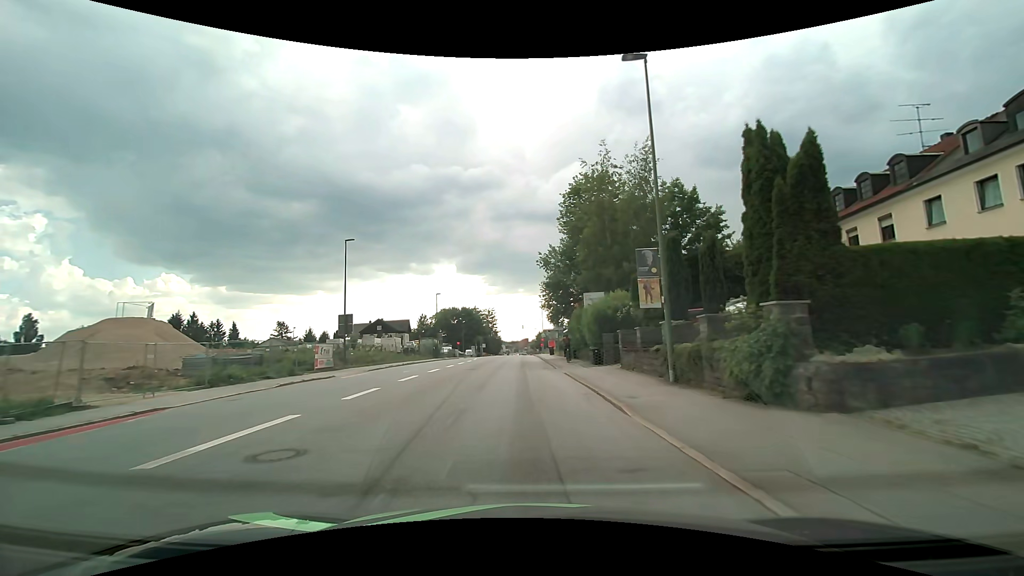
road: tertiary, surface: asphalt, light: Day
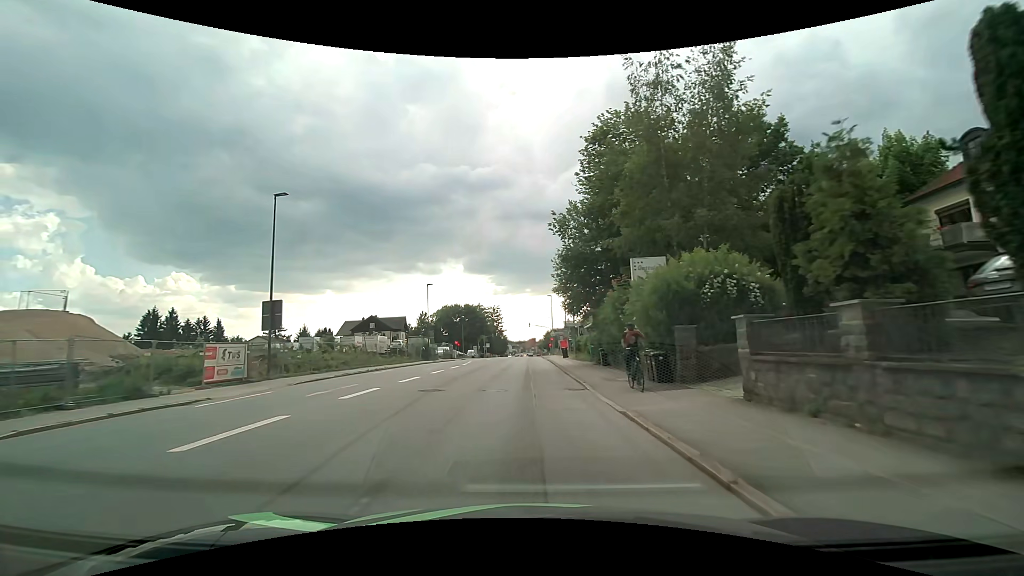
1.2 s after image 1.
(-0.1, +12.5) m; -1°
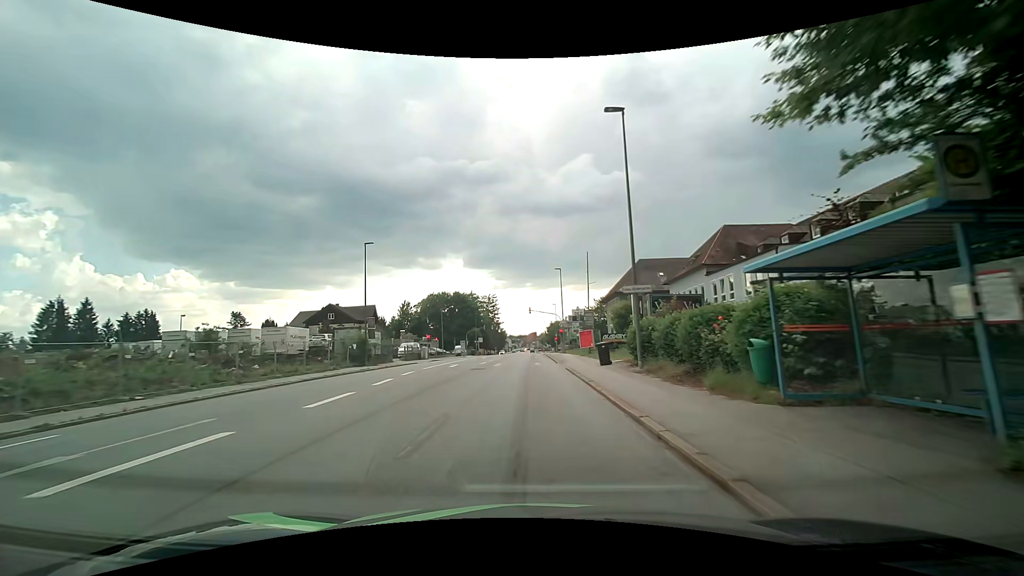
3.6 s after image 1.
(-0.3, +25.9) m; -1°
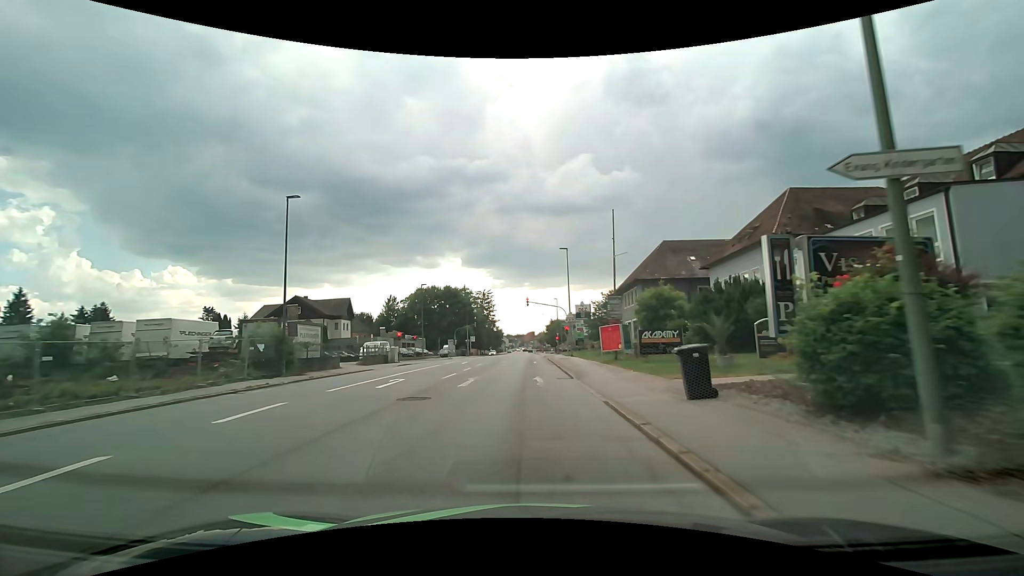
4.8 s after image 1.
(0.0, +13.4) m; 0°
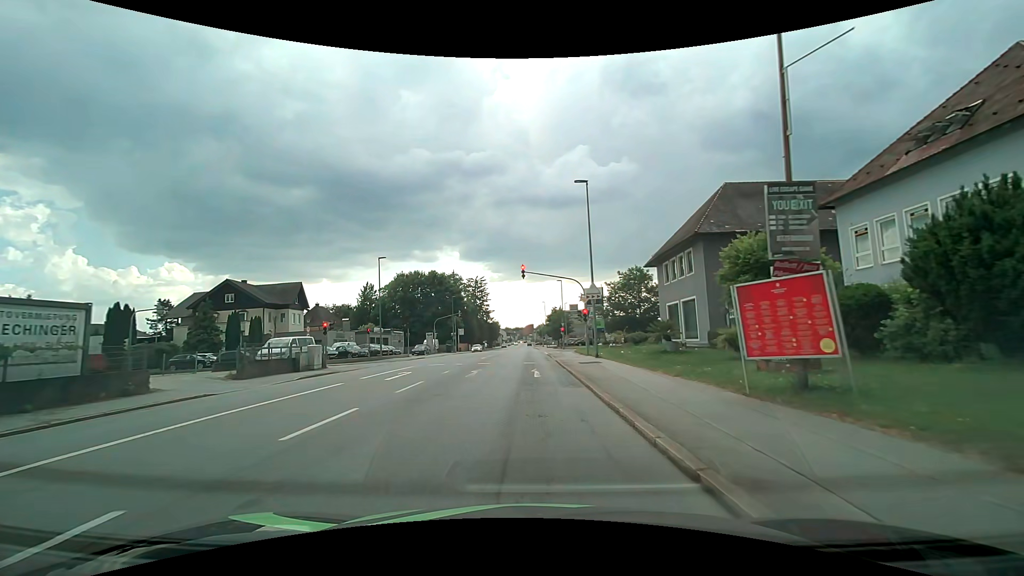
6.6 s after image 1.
(+0.1, +18.1) m; +1°
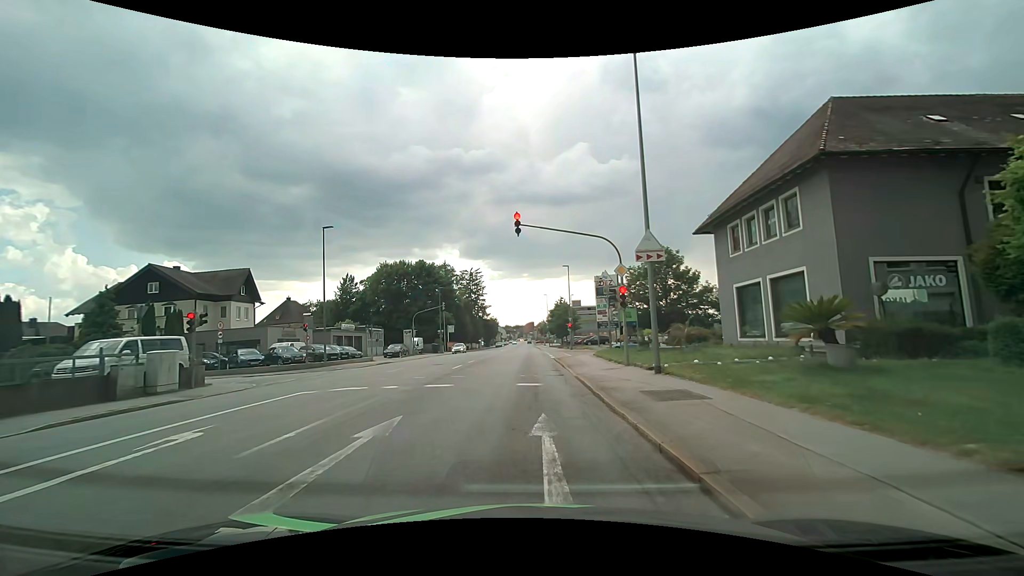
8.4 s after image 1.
(-0.1, +12.9) m; 0°
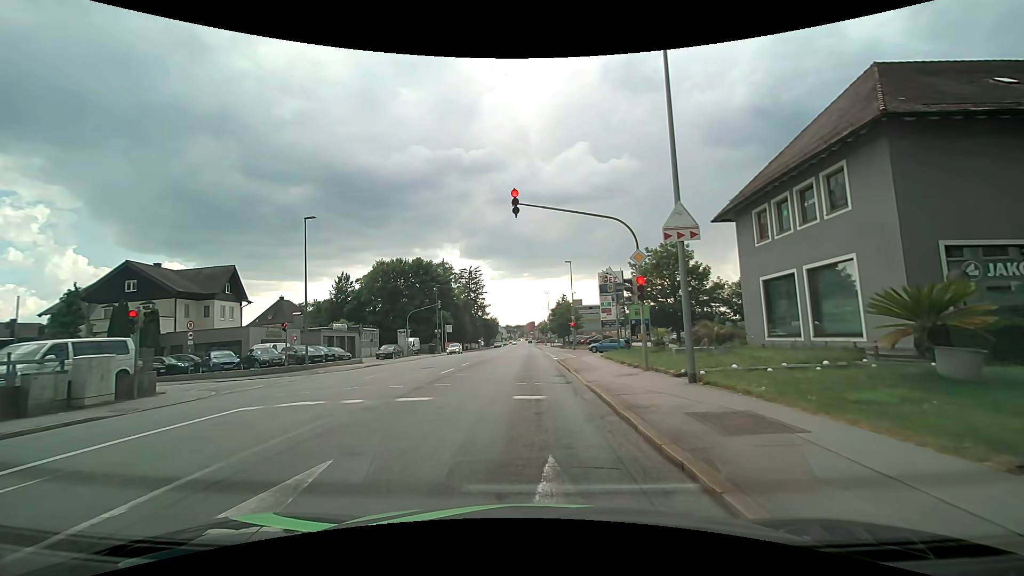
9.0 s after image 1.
(0.0, +2.9) m; -1°
(0, +10) (0, +20) (0, +30) (0, +40) (+1, +50) (+1, +60) (+1, +70) (+1, +80) (+1, +90) (+1, +100) m
